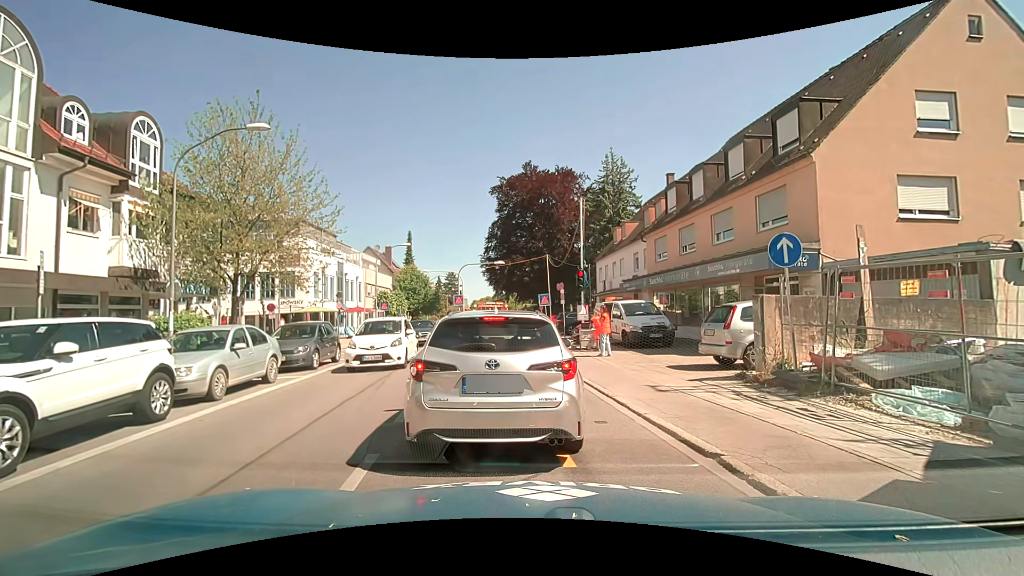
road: secondary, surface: asphalt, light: Day
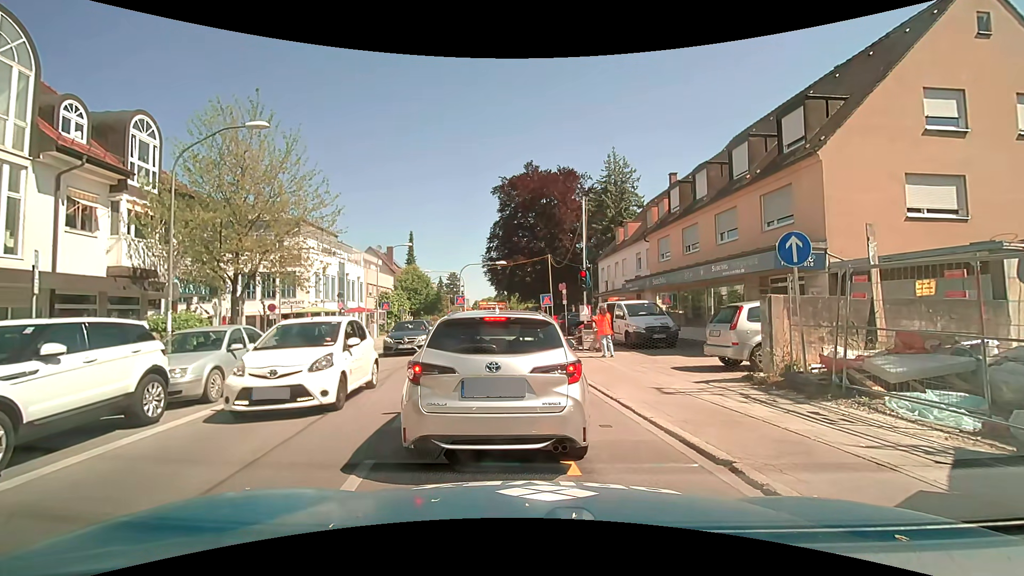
(0.0, +0.2) m; 0°
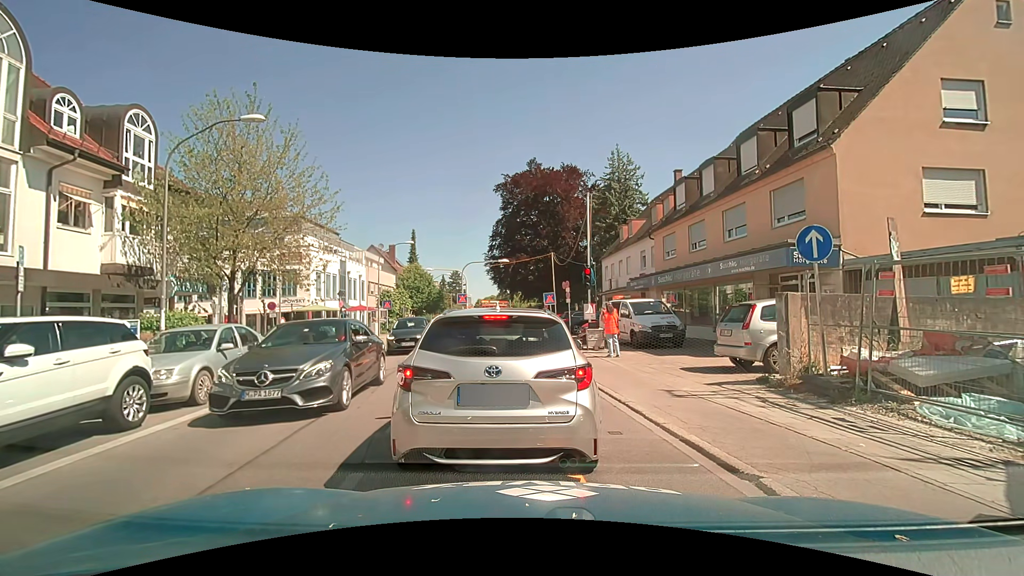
(0.0, +0.5) m; 0°
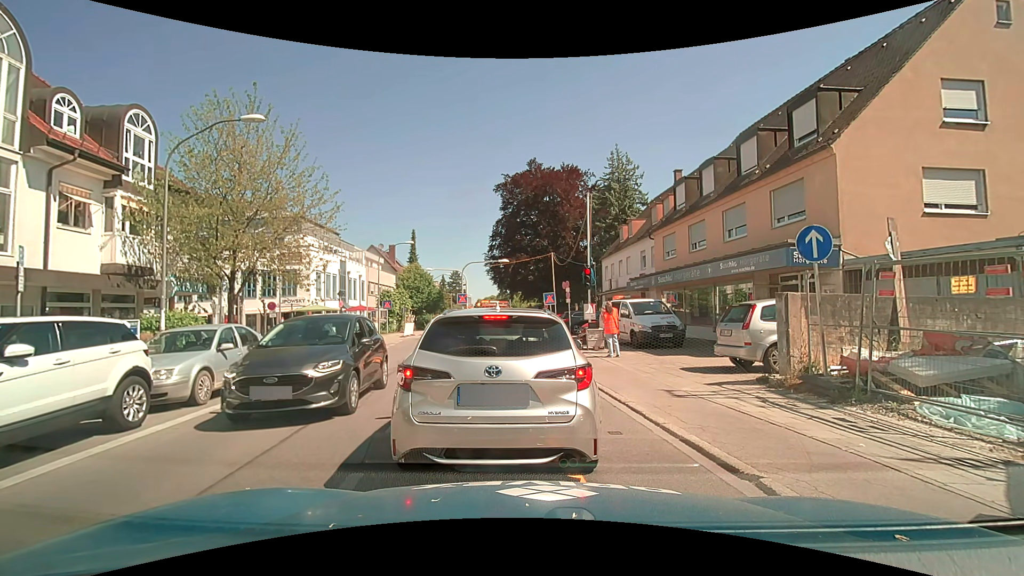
(0.0, 0.0) m; 0°
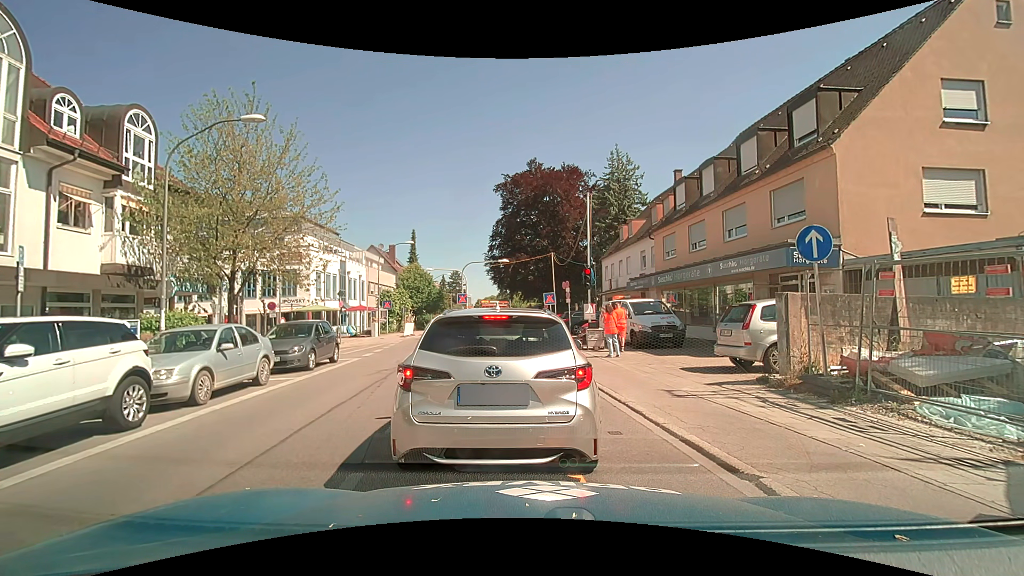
(0.0, 0.0) m; 0°
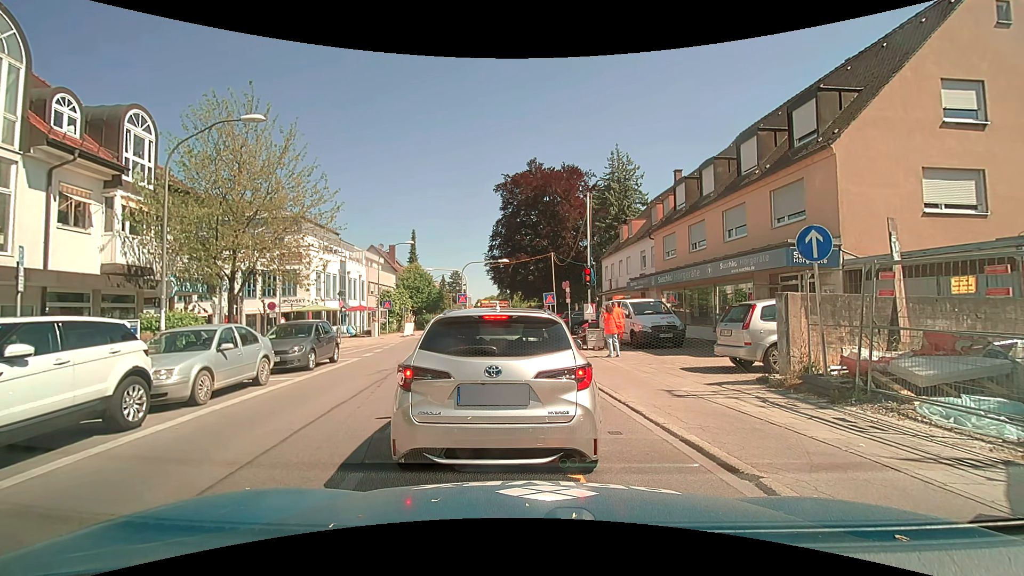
(0.0, 0.0) m; 0°
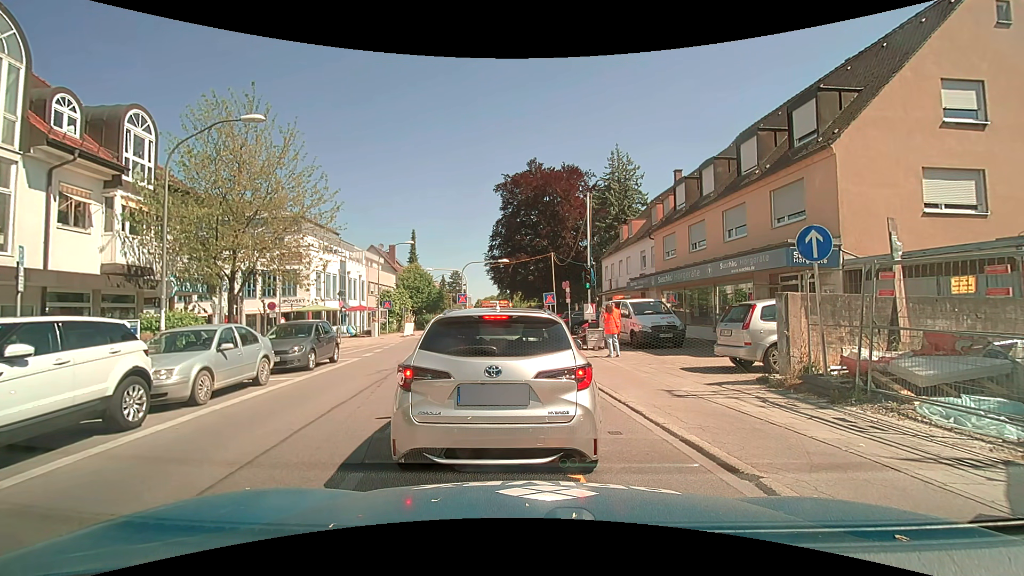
(0.0, 0.0) m; 0°
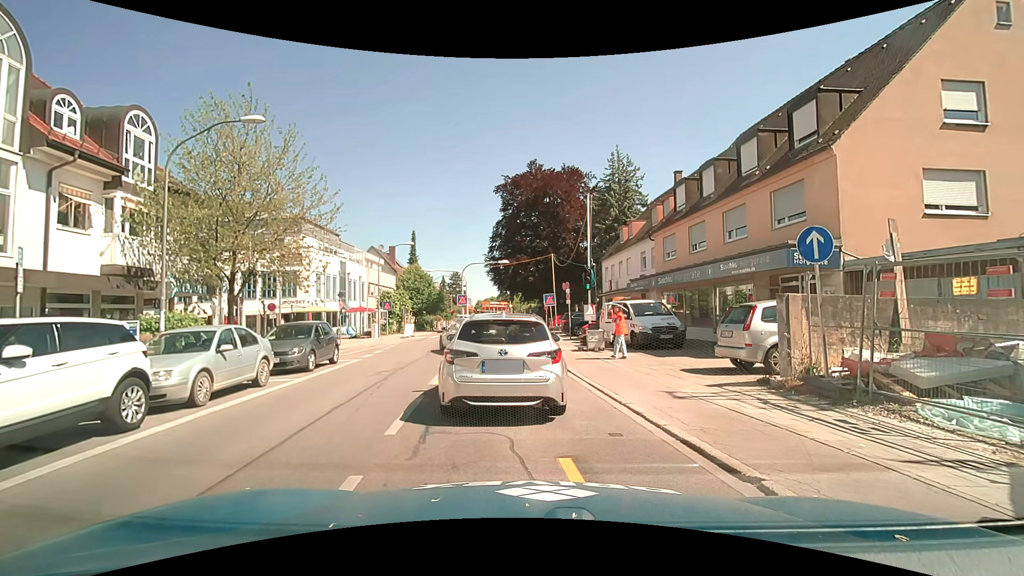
(0.0, 0.0) m; 0°
(0, +10) (0, +20) (-2, +30) (-4, +39) (-5, +49) (-5, +59) (-3, +69) (-2, +79) (0, +89) (0, +99) m
